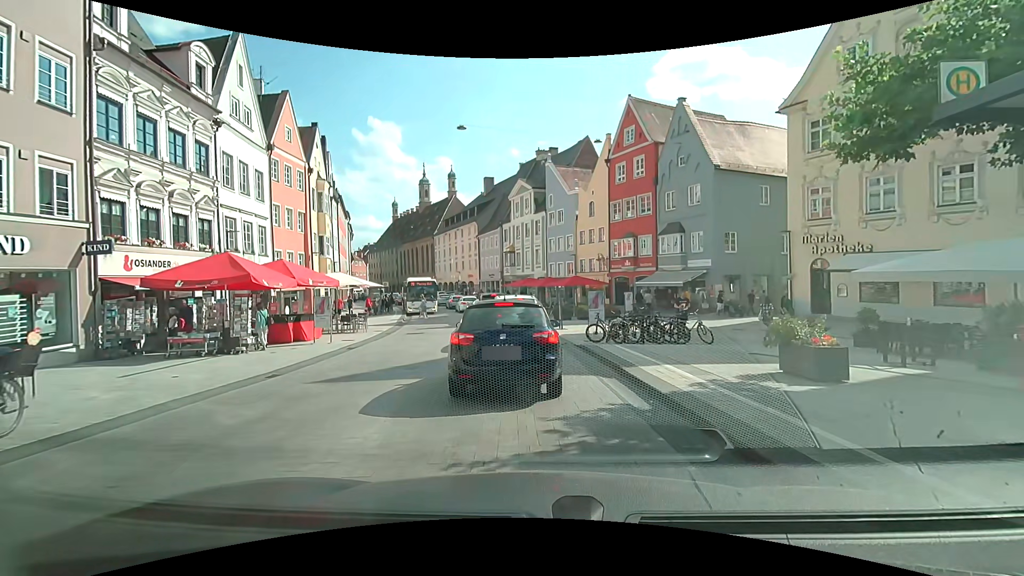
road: secondary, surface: asphalt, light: Day
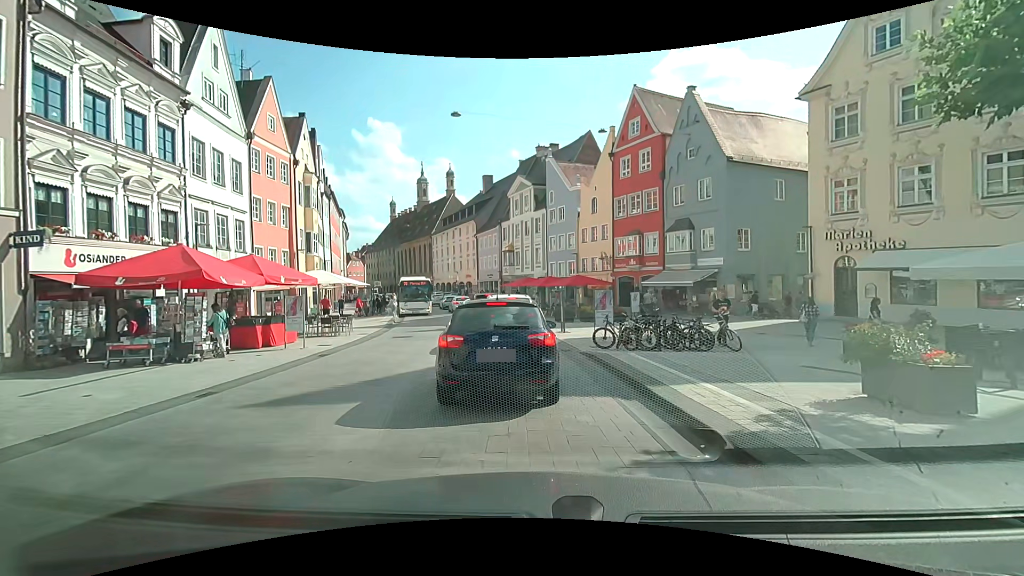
(0.0, +2.2) m; -2°
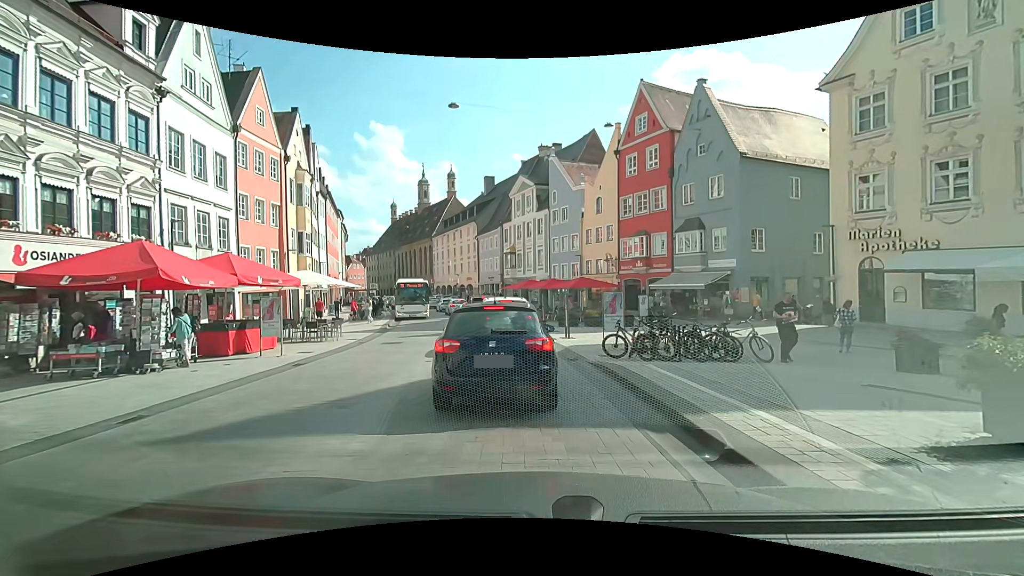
(0.0, +1.7) m; -1°
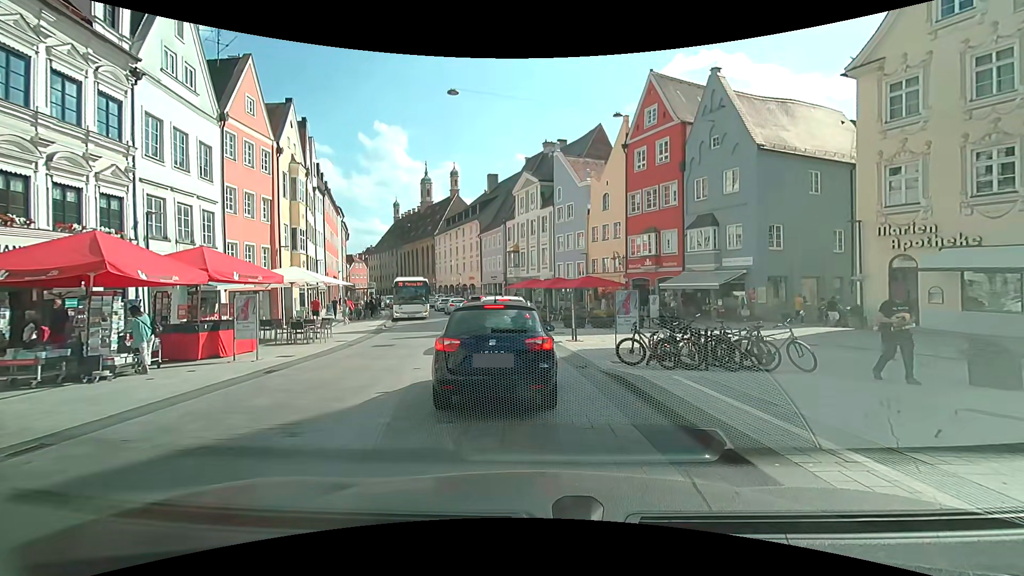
(0.0, +1.6) m; 0°
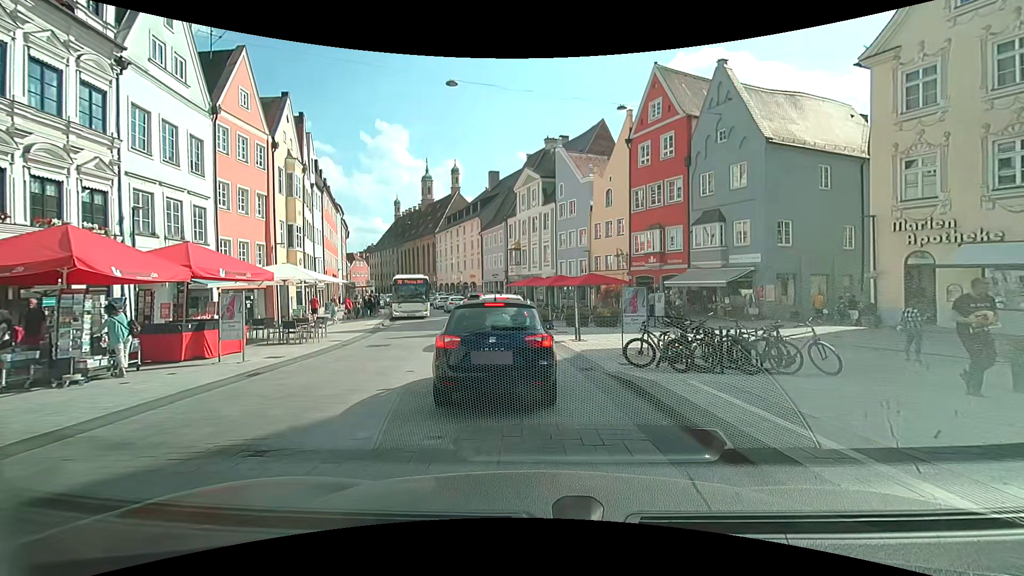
(0.0, +0.7) m; 0°
